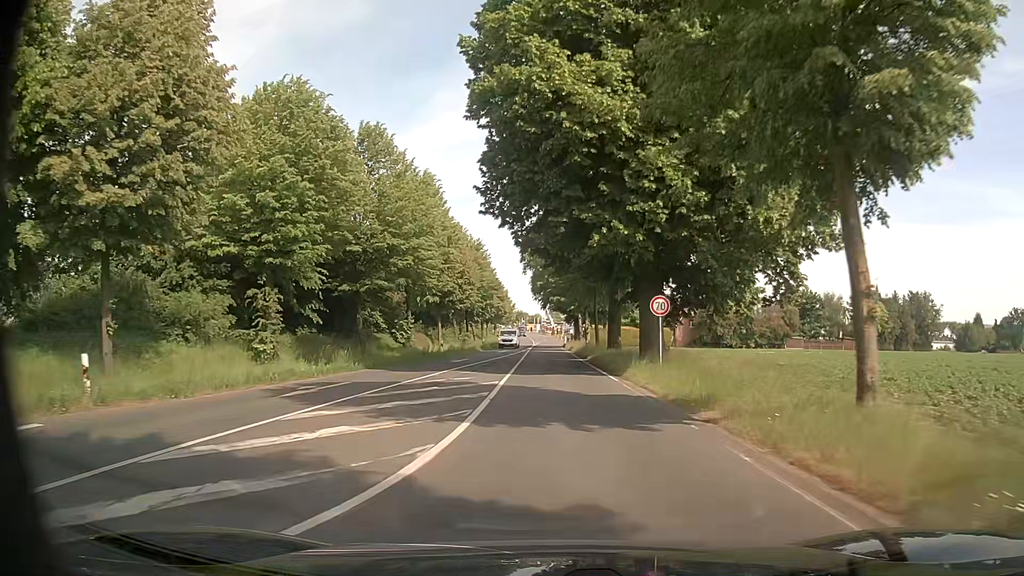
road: secondary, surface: asphalt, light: Day
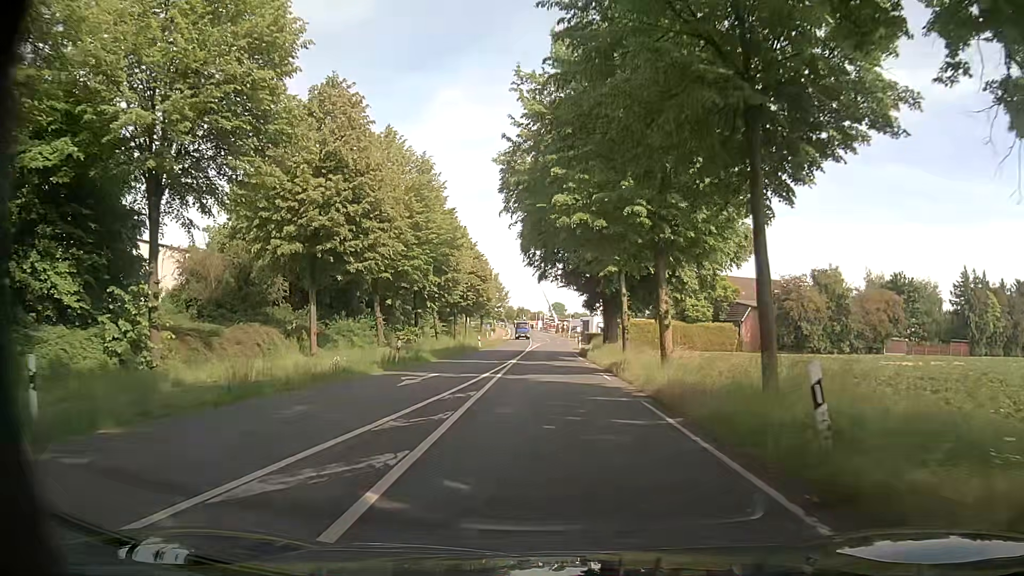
(-0.1, +37.2) m; 0°
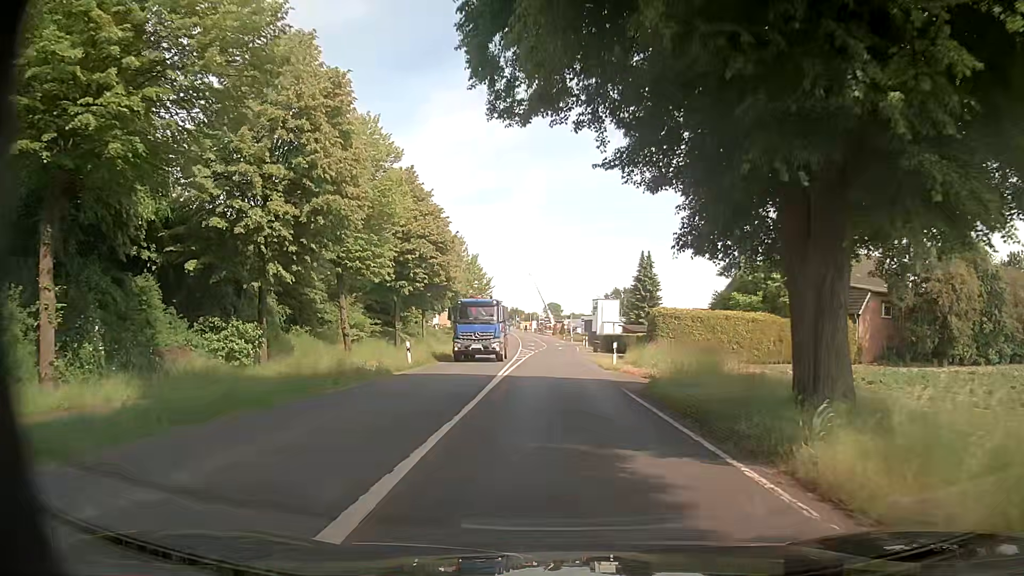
(-0.3, +30.4) m; +1°
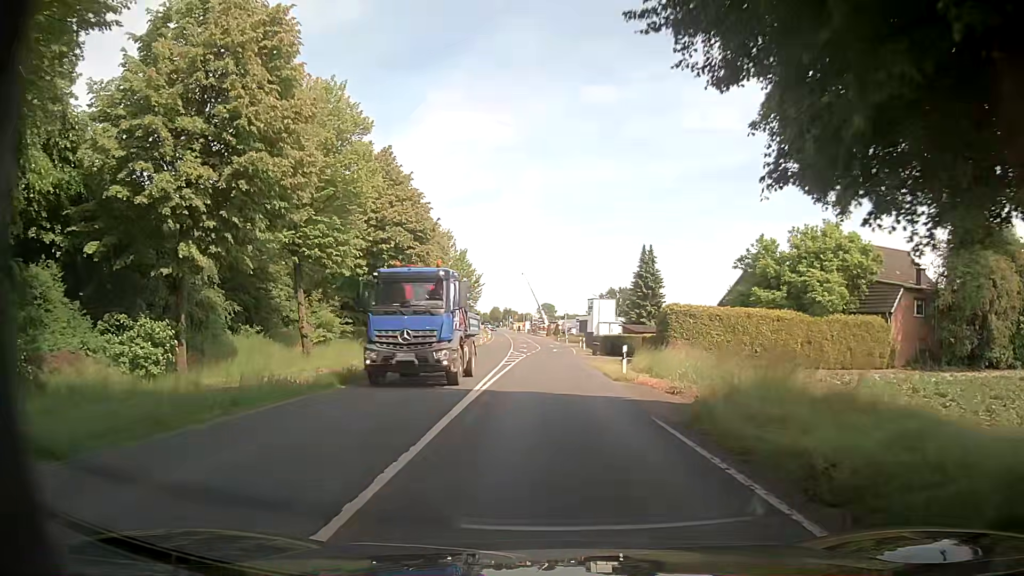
(0.0, +5.7) m; 0°
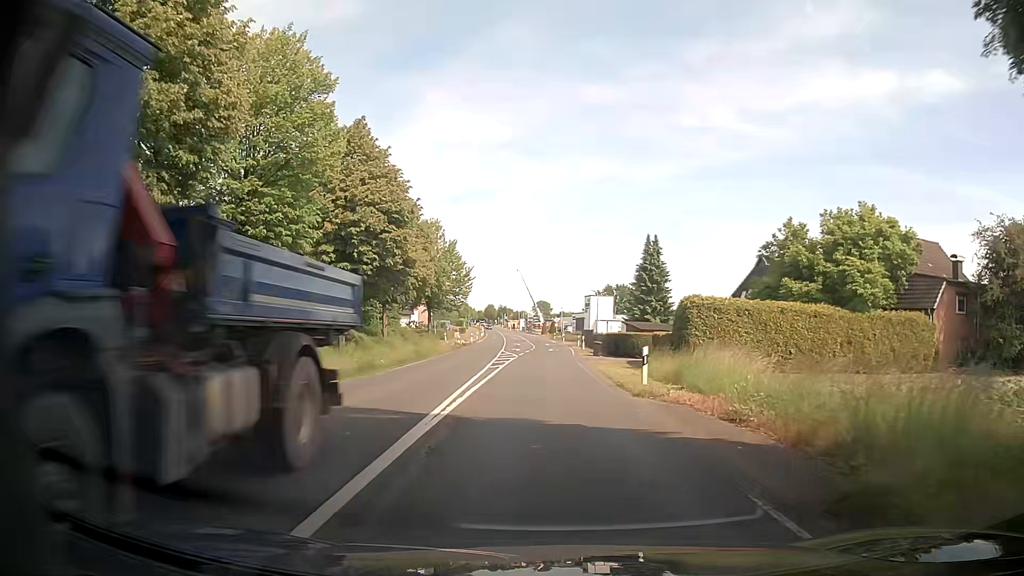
(0.0, +5.7) m; -1°
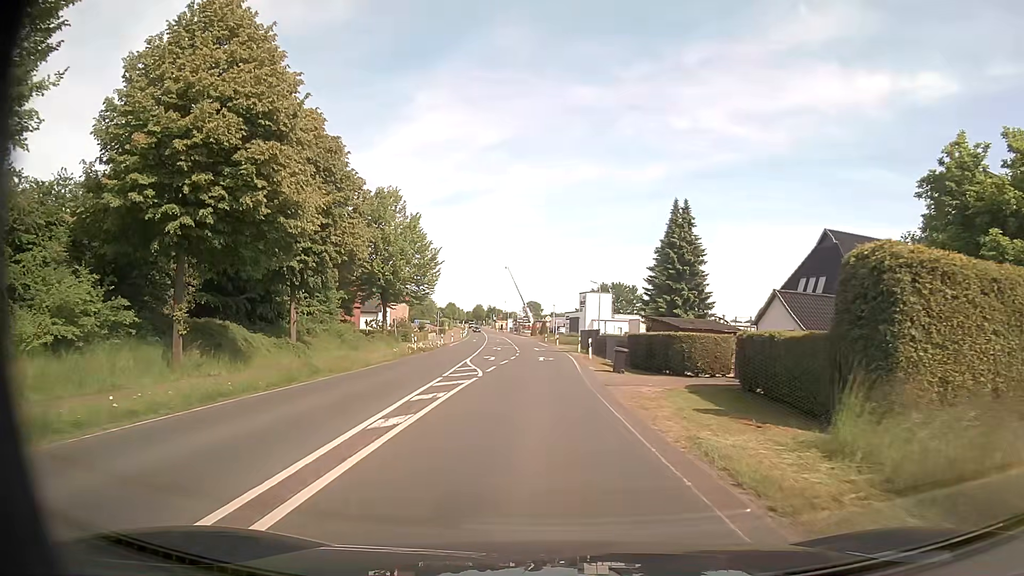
(+0.4, +17.5) m; +2°
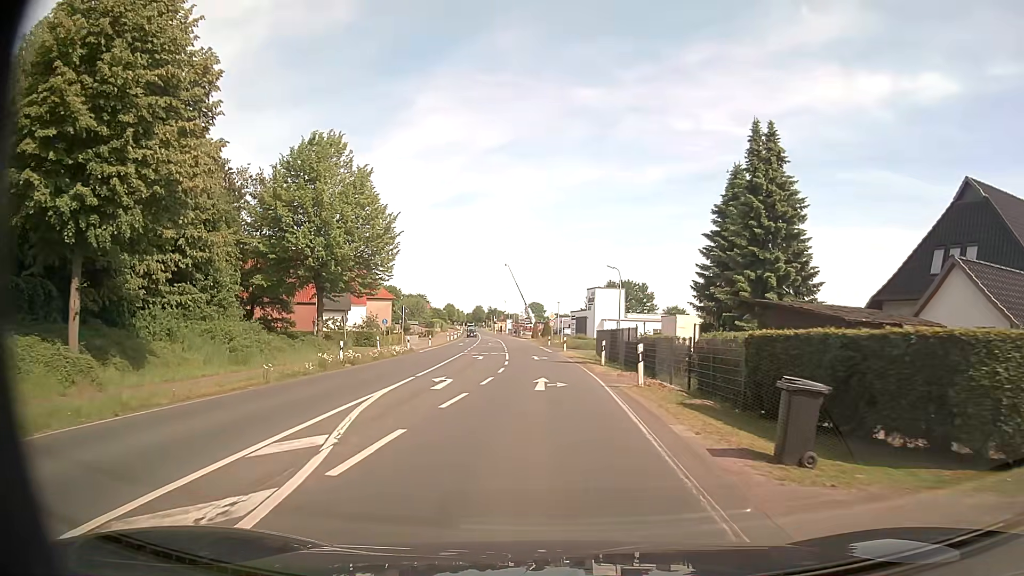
(0.0, +17.9) m; 0°
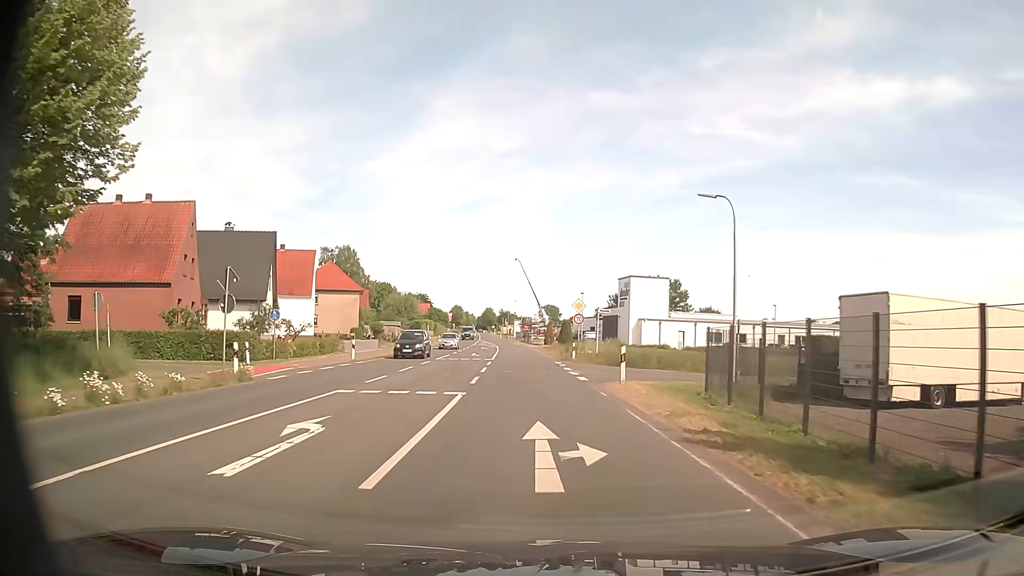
(-0.2, +30.5) m; 0°
(0, +10) (-1, +20) (-1, +30) (-2, +40) (-3, +50) (-3, +60) (-4, +70) (-6, +80) (-7, +90) (-8, +100) m
